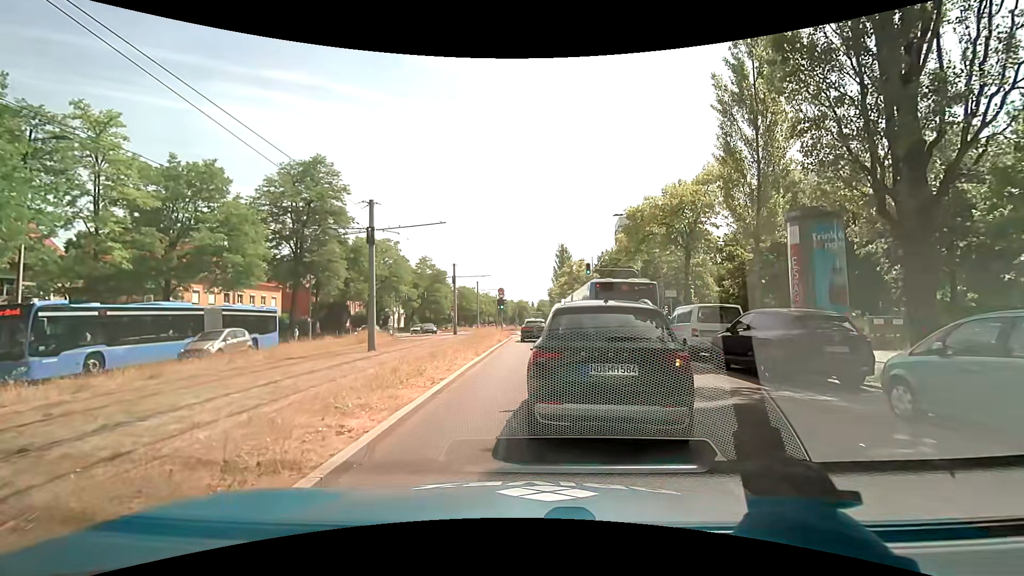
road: secondary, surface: asphalt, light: Day
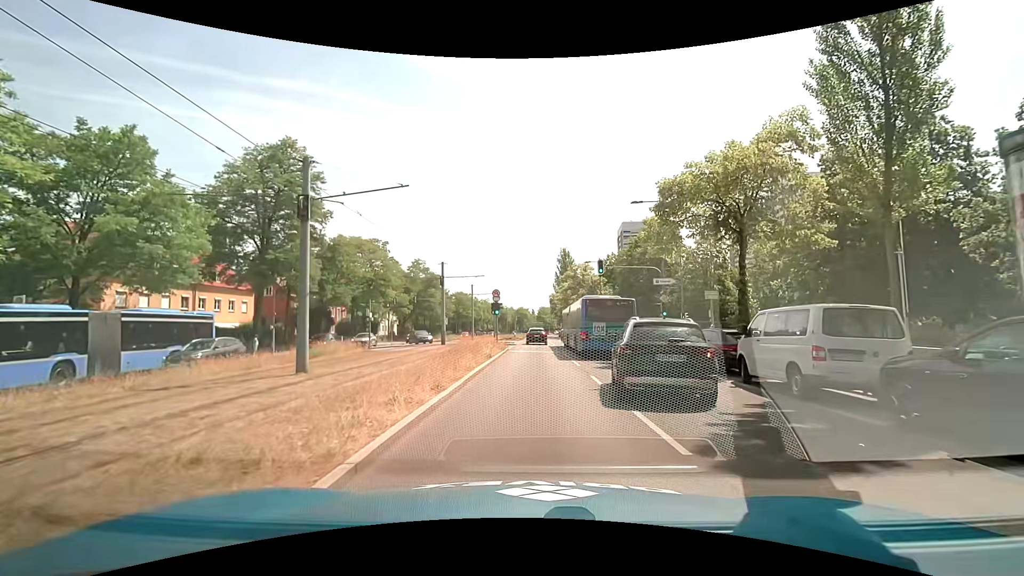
(-0.2, +7.7) m; -2°
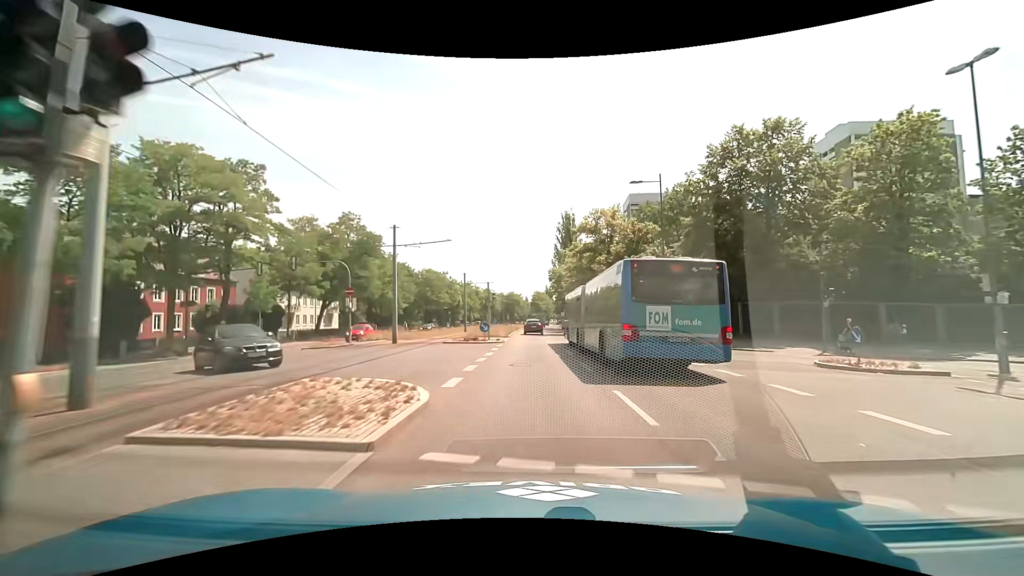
(+0.5, +35.3) m; +1°
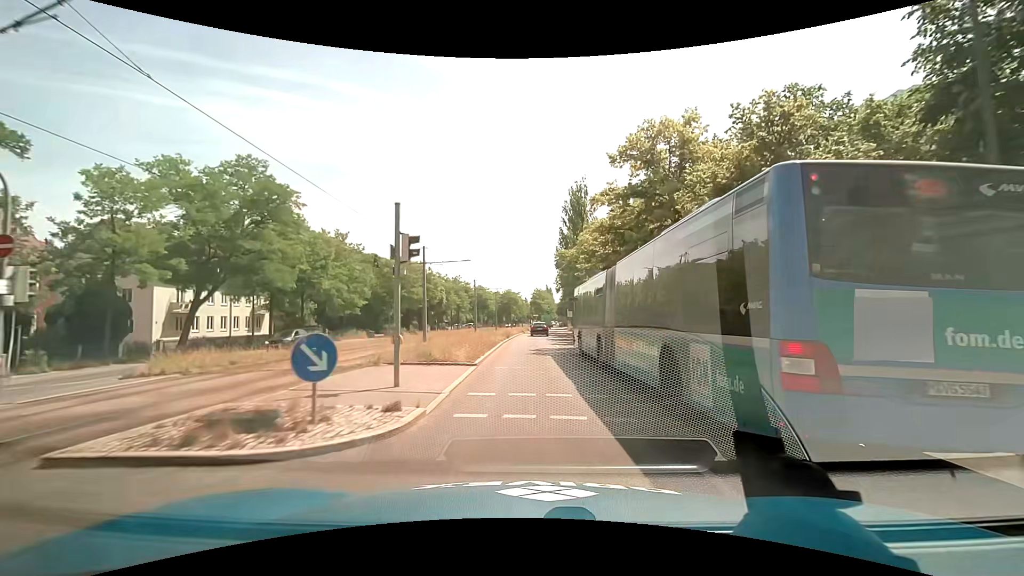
(+0.1, +22.7) m; 0°
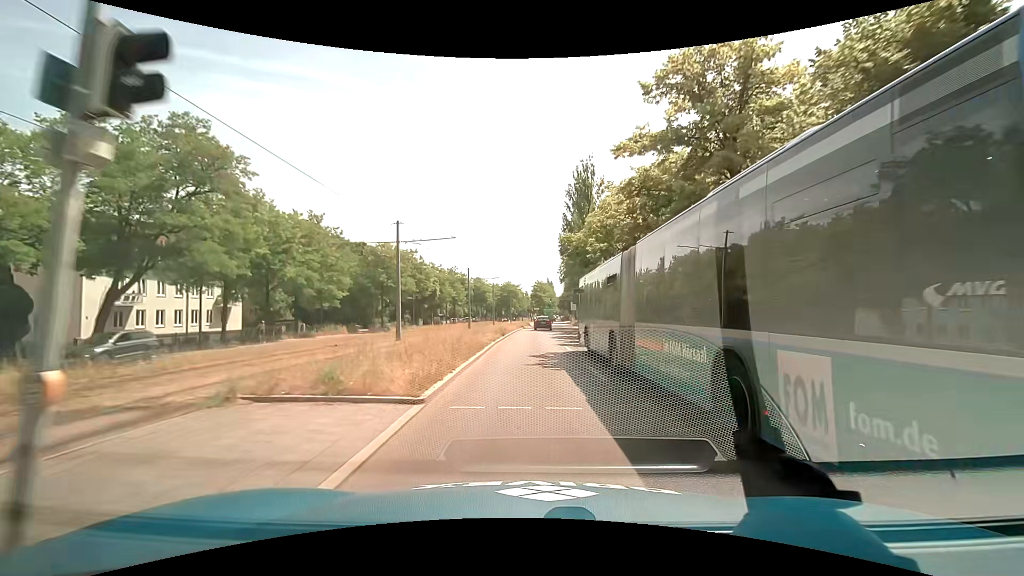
(0.0, +7.5) m; -1°
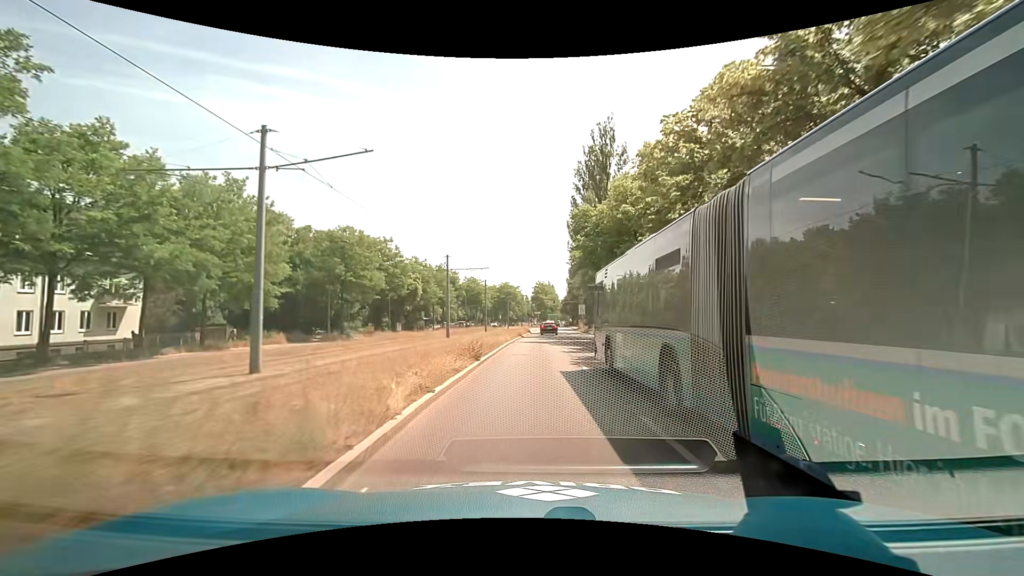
(+0.1, +15.3) m; 0°
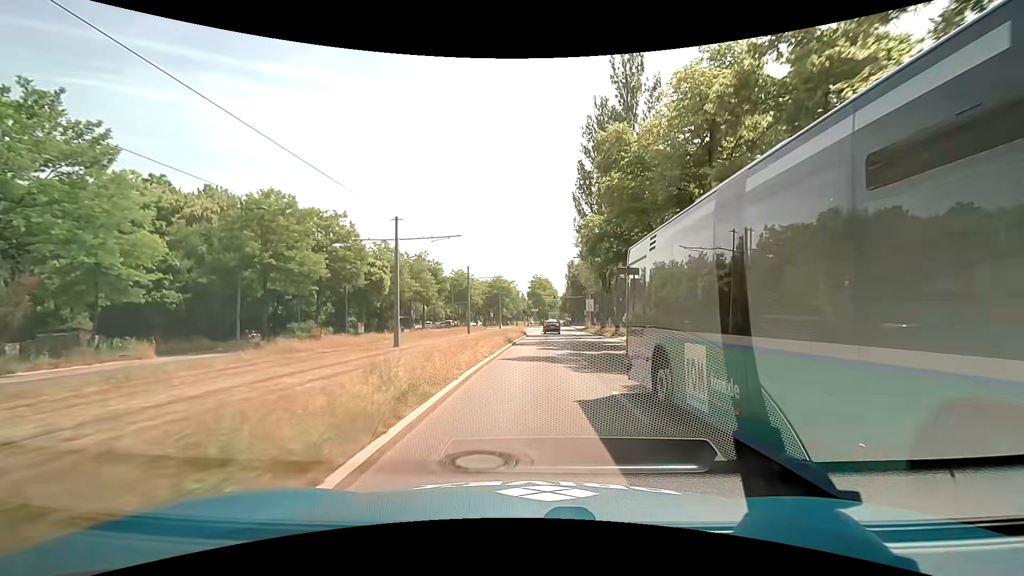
(+0.1, +15.5) m; 0°
